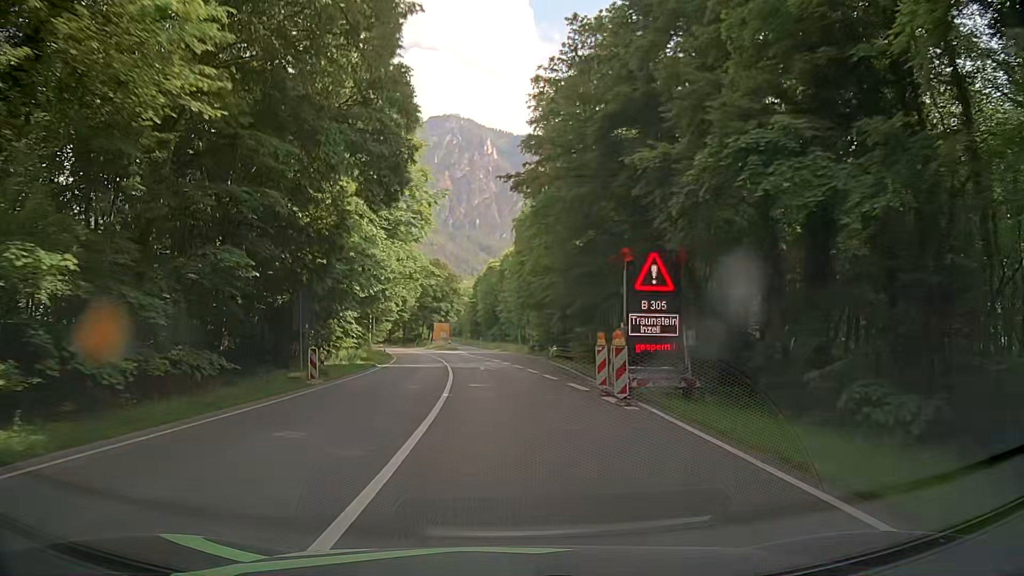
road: primary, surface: asphalt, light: Day
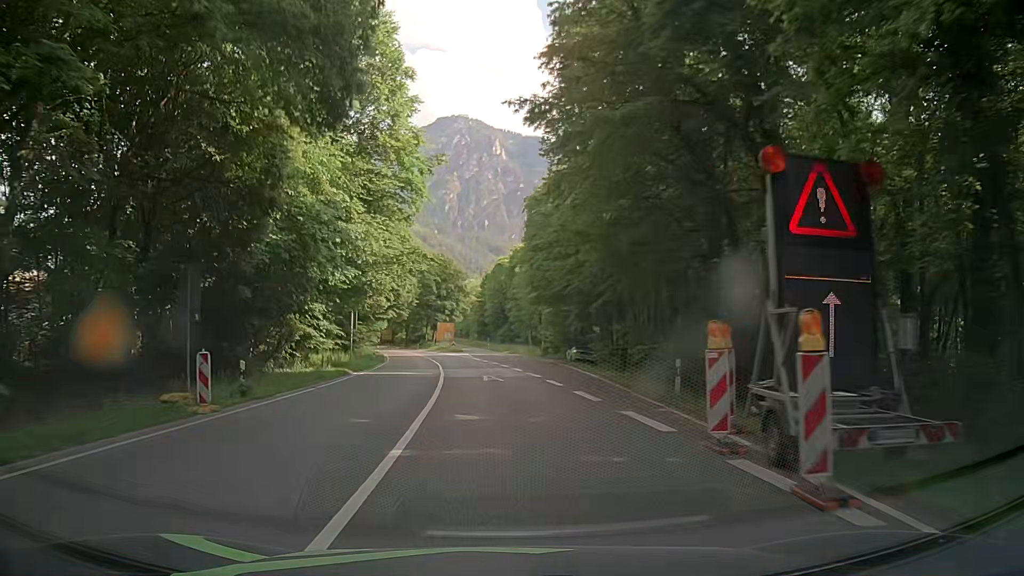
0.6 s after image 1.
(0.0, +9.1) m; -1°
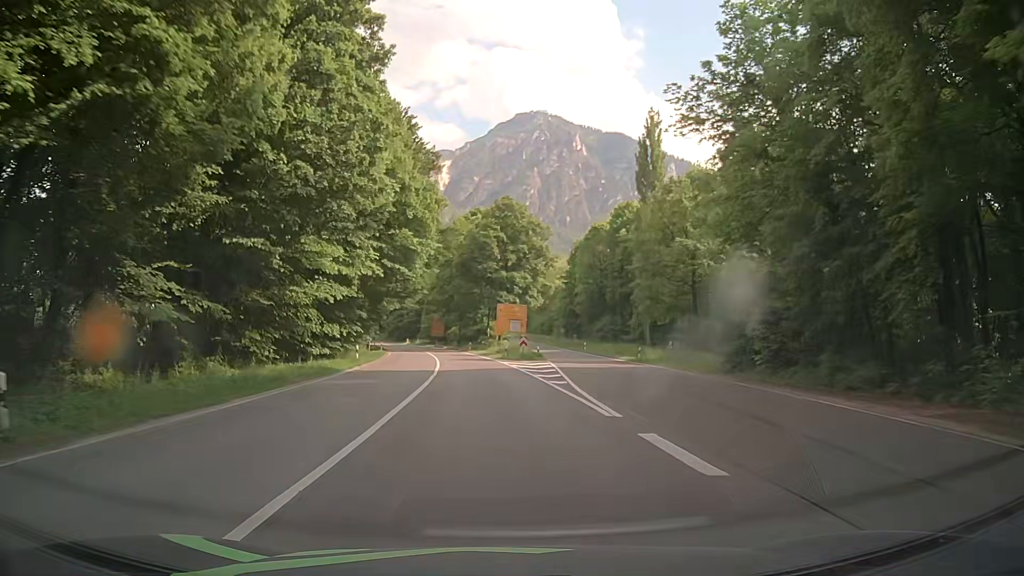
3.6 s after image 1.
(-1.9, +45.6) m; -6°
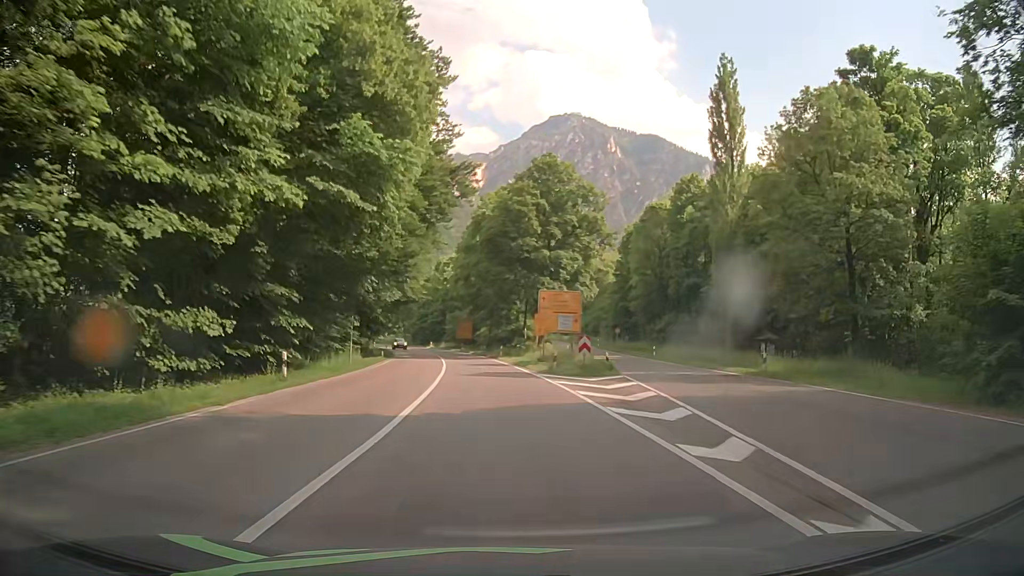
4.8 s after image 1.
(-0.5, +18.3) m; -3°
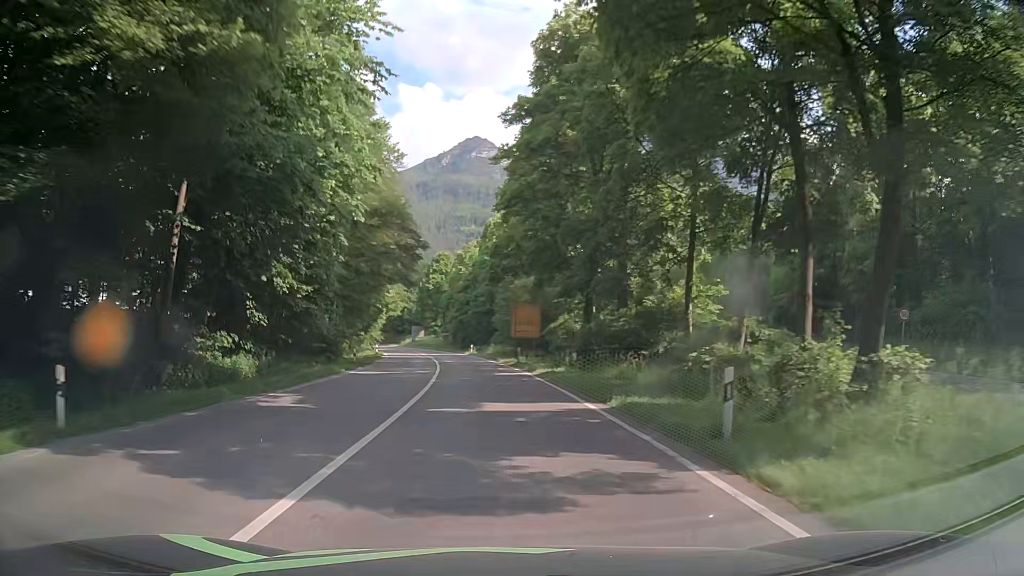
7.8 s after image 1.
(-2.2, +45.7) m; -6°
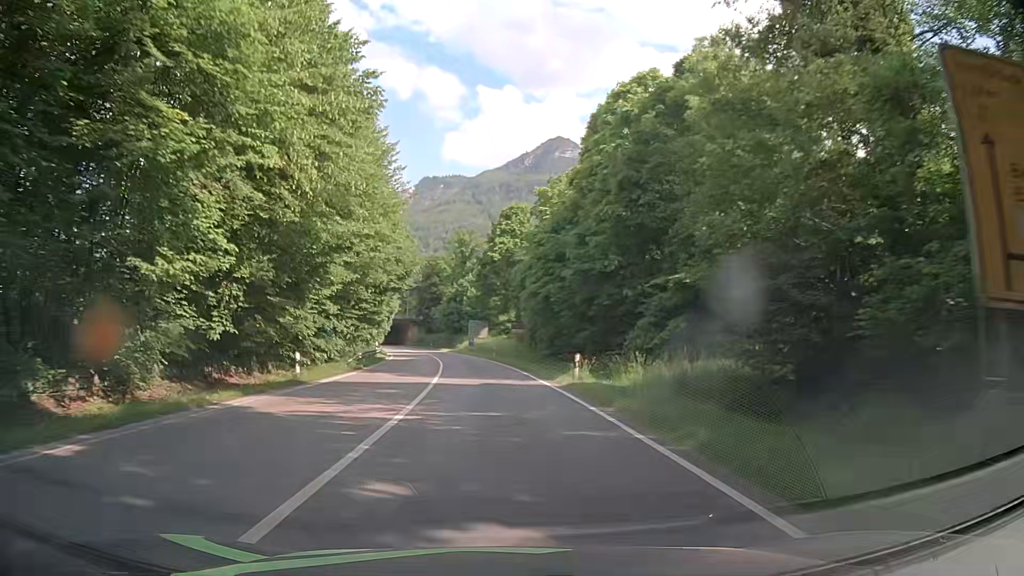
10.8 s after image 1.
(-2.5, +45.8) m; -5°
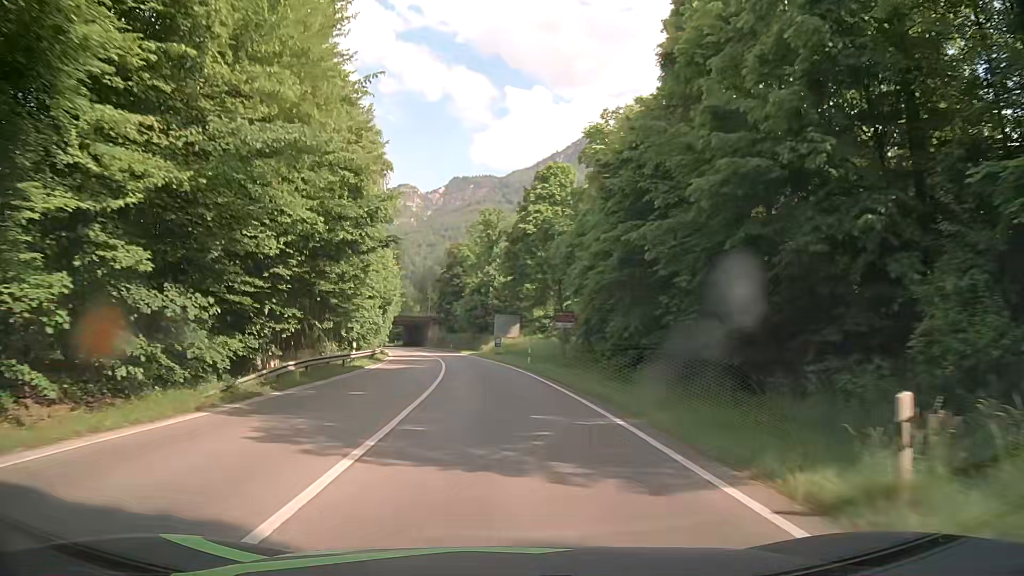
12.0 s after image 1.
(-0.8, +18.4) m; -4°
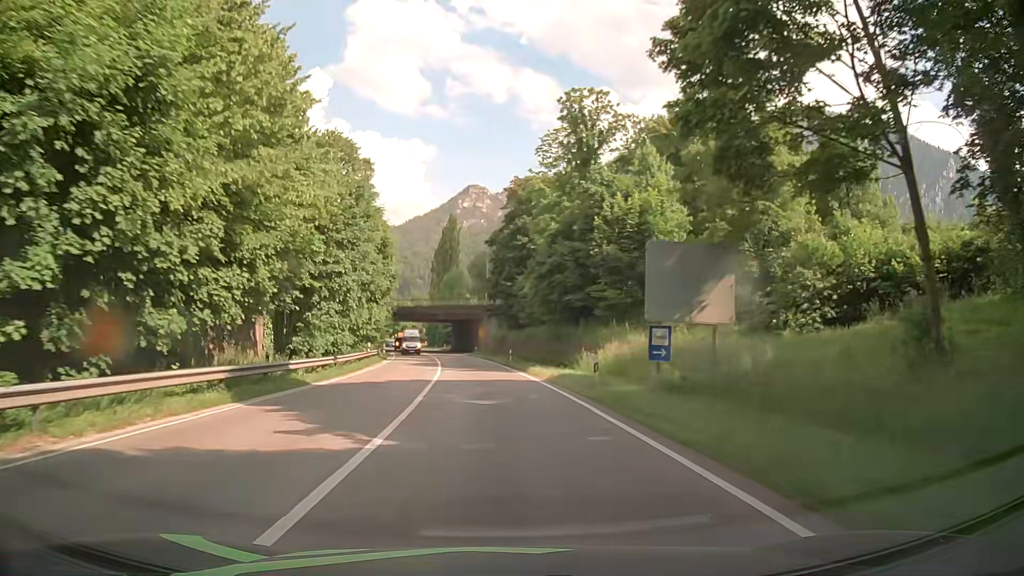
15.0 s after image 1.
(-2.7, +45.7) m; -7°
(0, +10) (0, +20) (-1, +30) (-2, +40) (-3, +50) (-4, +60) (-5, +70) (-7, +80) (-8, +89) (-11, +99) m
